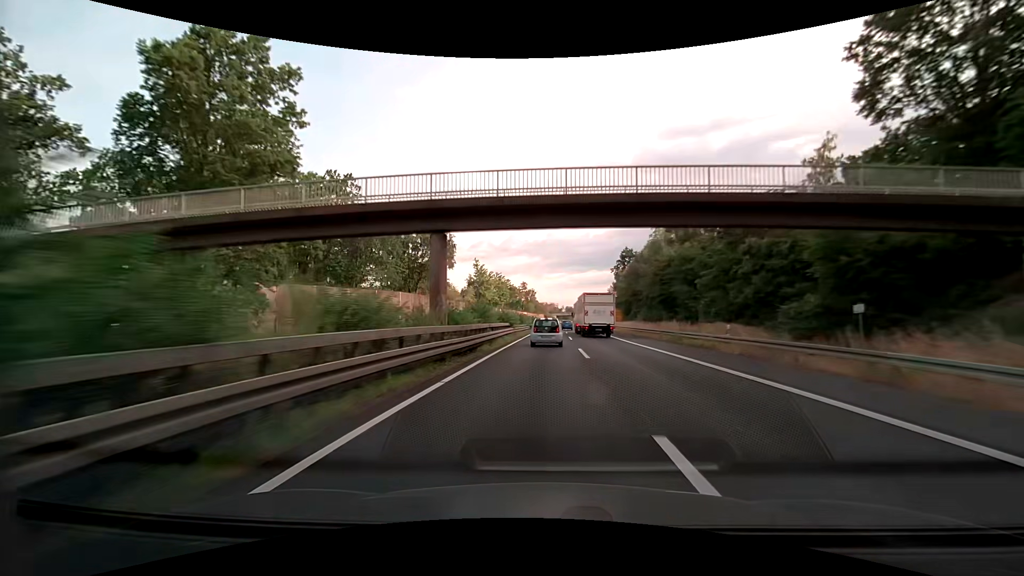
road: trunk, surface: asphalt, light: Day
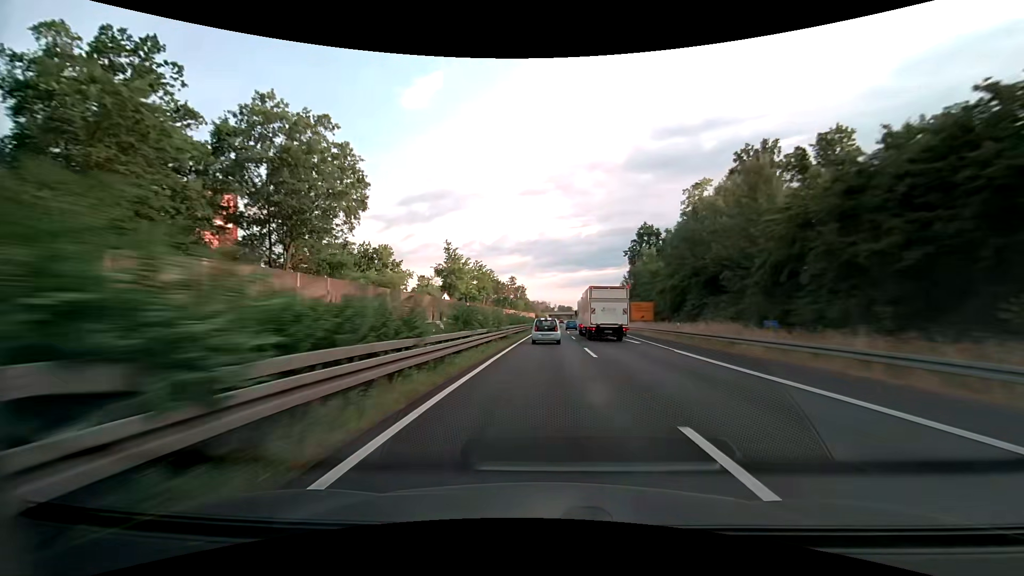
(+0.3, +35.4) m; +1°
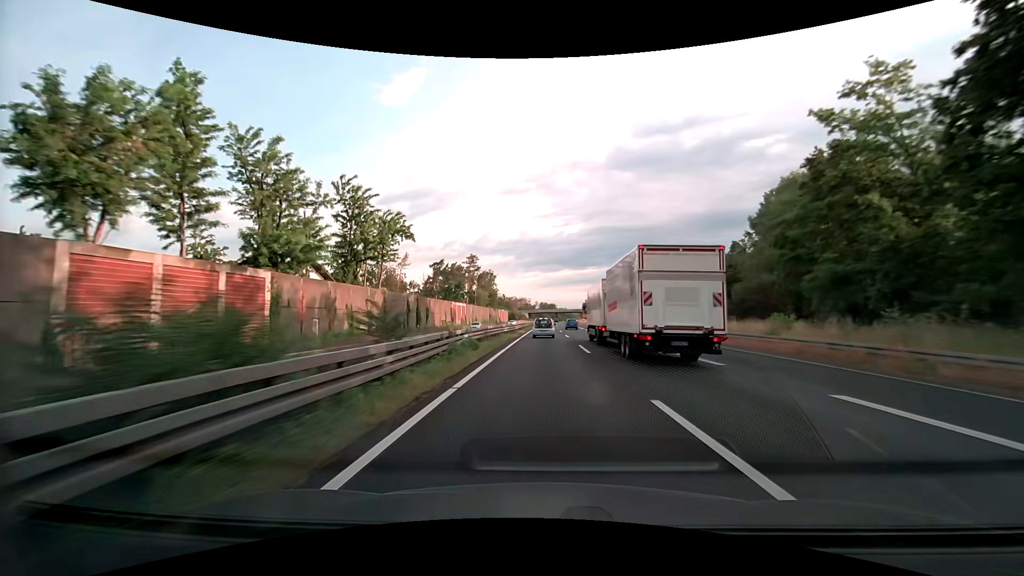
(+2.0, +87.7) m; +2°
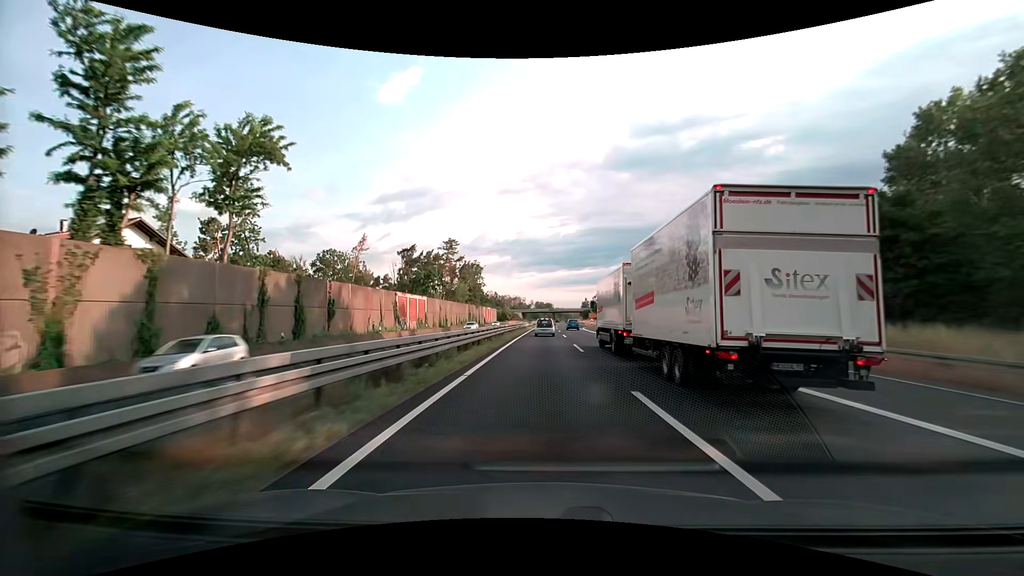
(+0.1, +34.9) m; +1°
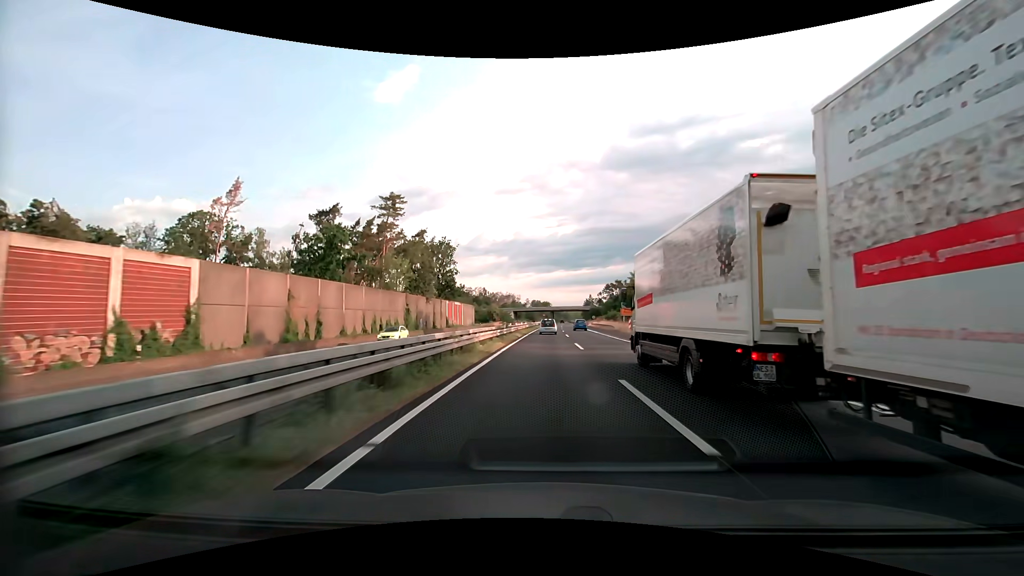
(0.0, +52.3) m; 0°
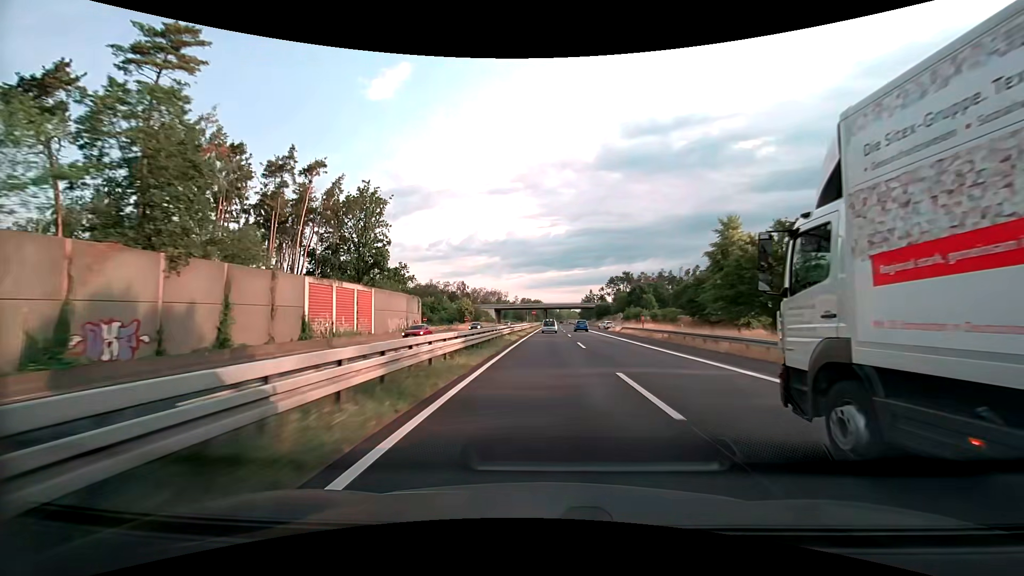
(+0.3, +52.2) m; +1°
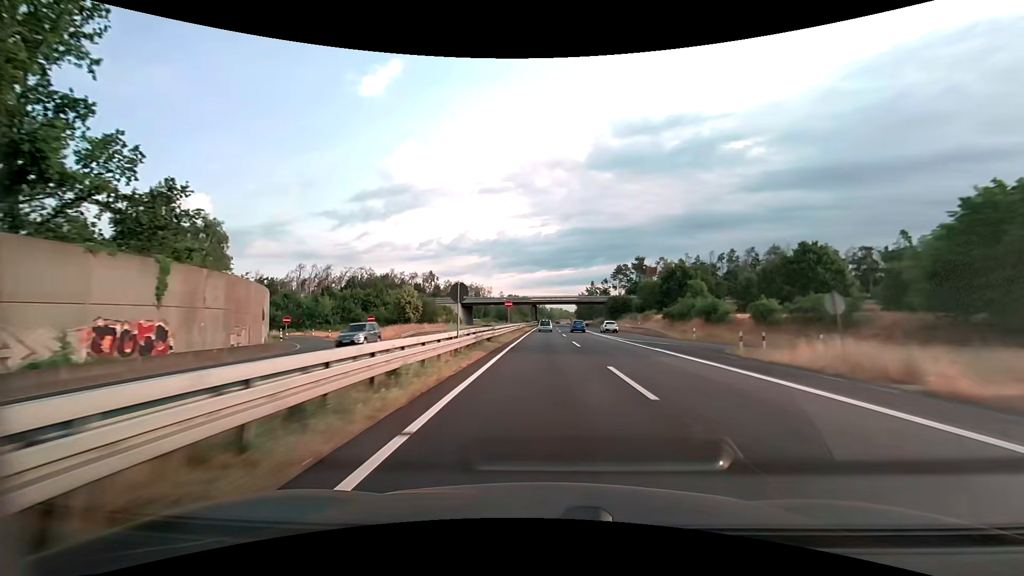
(+0.8, +52.2) m; +1°
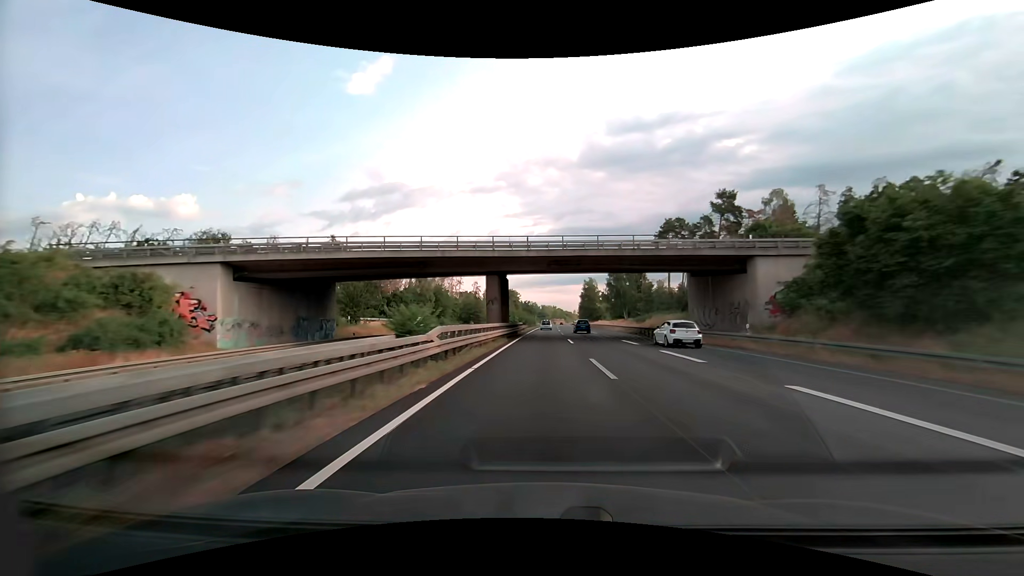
(+0.8, +87.1) m; +1°
(0, +10) (0, +20) (0, +30) (0, +40) (0, +50) (0, +60) (+1, +70) (+1, +80) (+1, +90) (+1, +100) m
